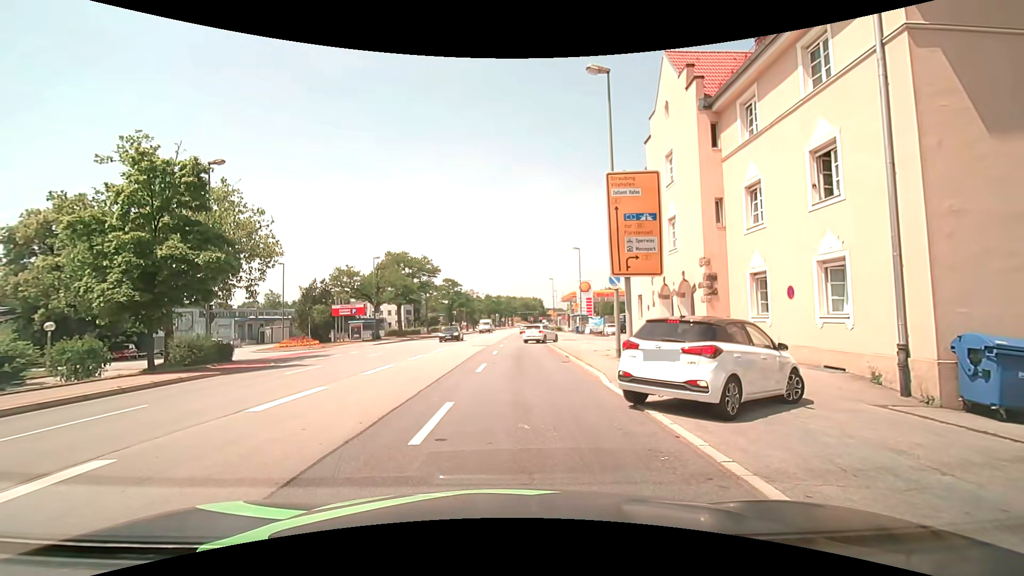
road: primary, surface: asphalt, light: Day
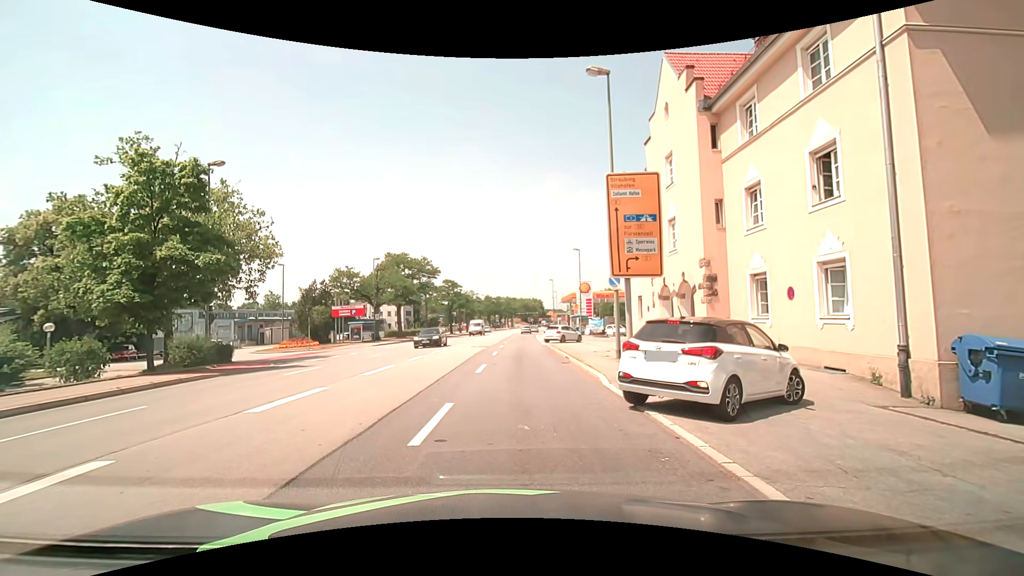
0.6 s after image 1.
(0.0, 0.0) m; 0°
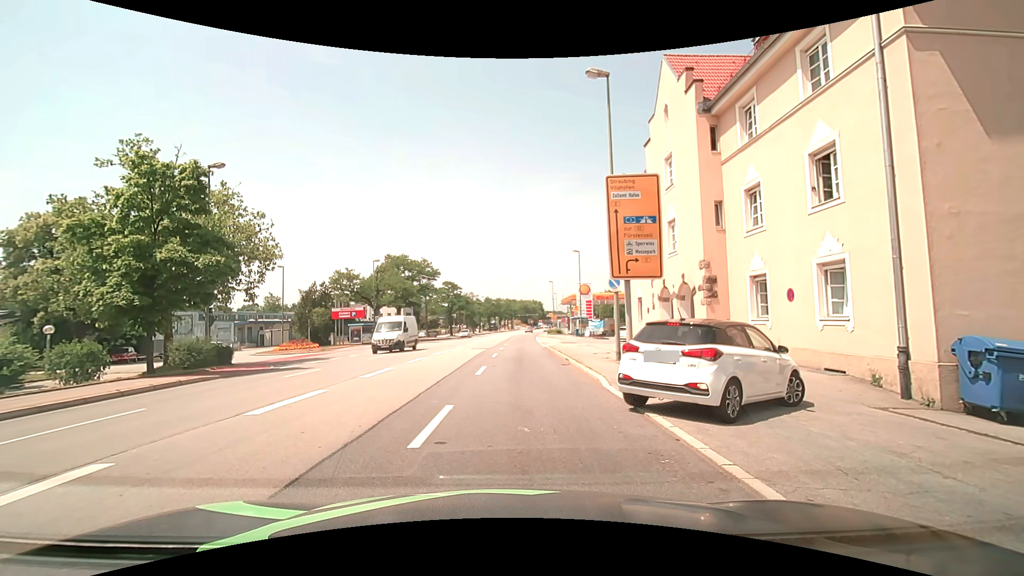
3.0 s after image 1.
(0.0, +0.1) m; 0°
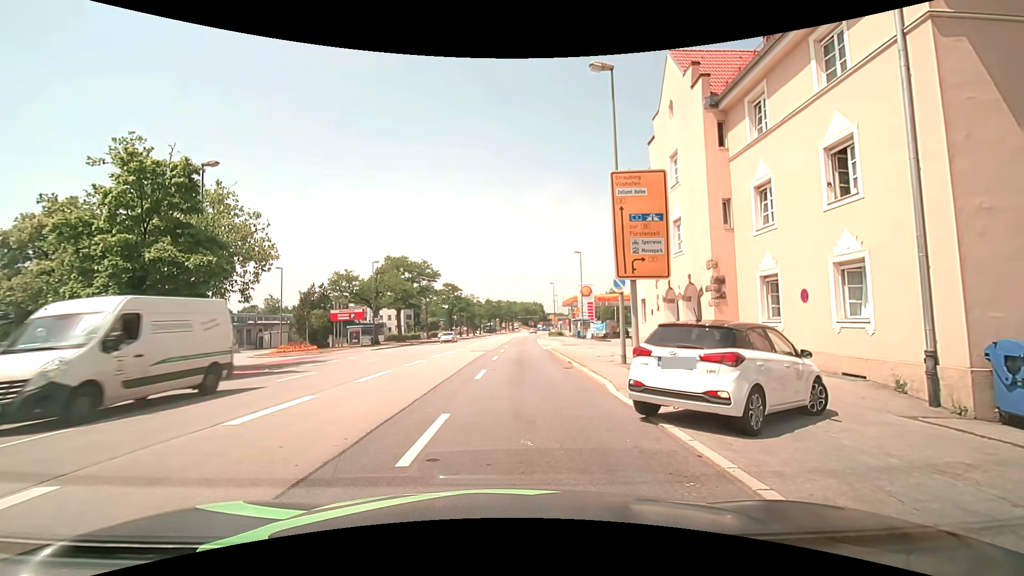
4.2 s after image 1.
(0.0, +0.7) m; 0°
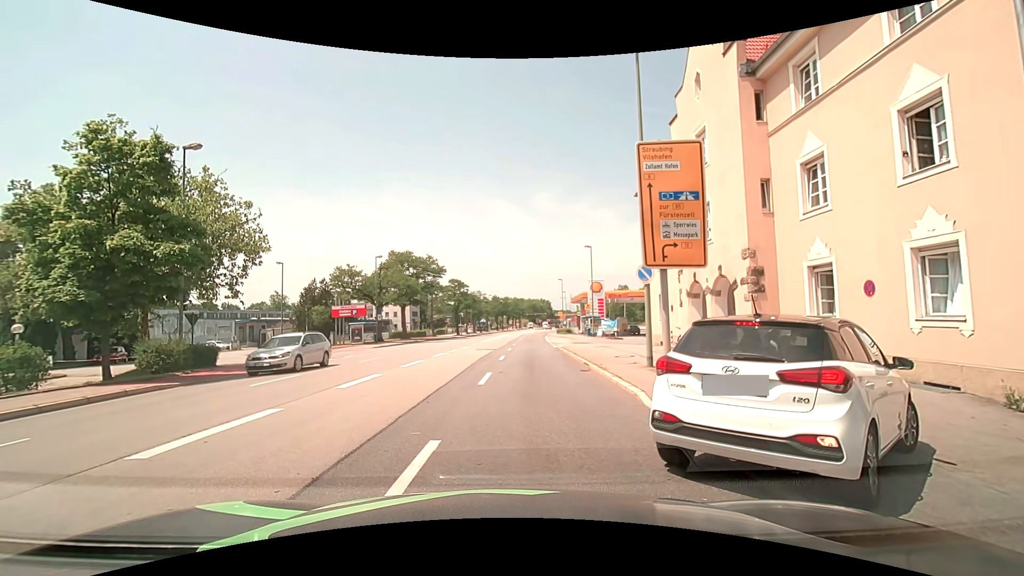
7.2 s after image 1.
(-0.1, +2.2) m; 0°
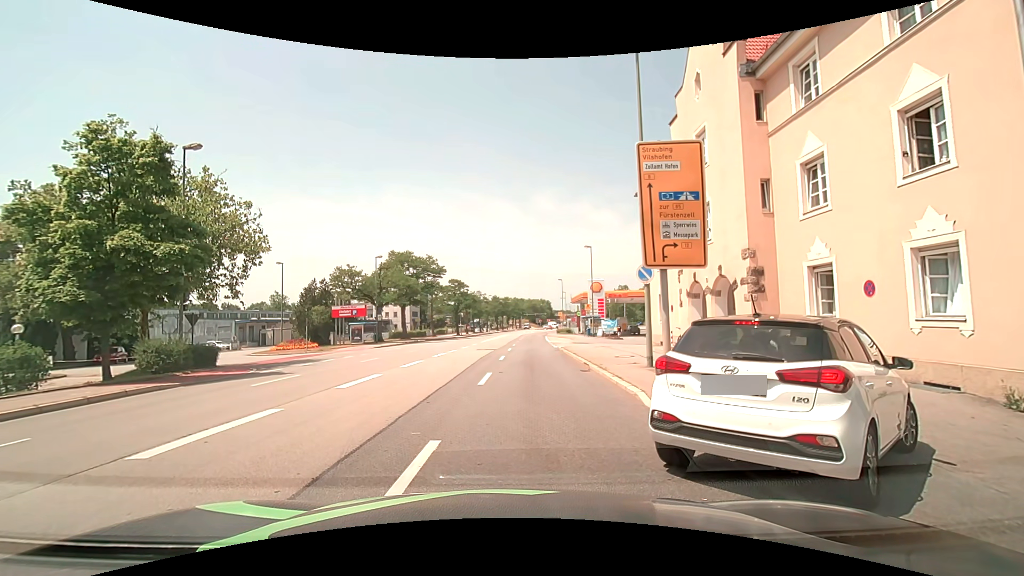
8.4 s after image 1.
(0.0, 0.0) m; 0°
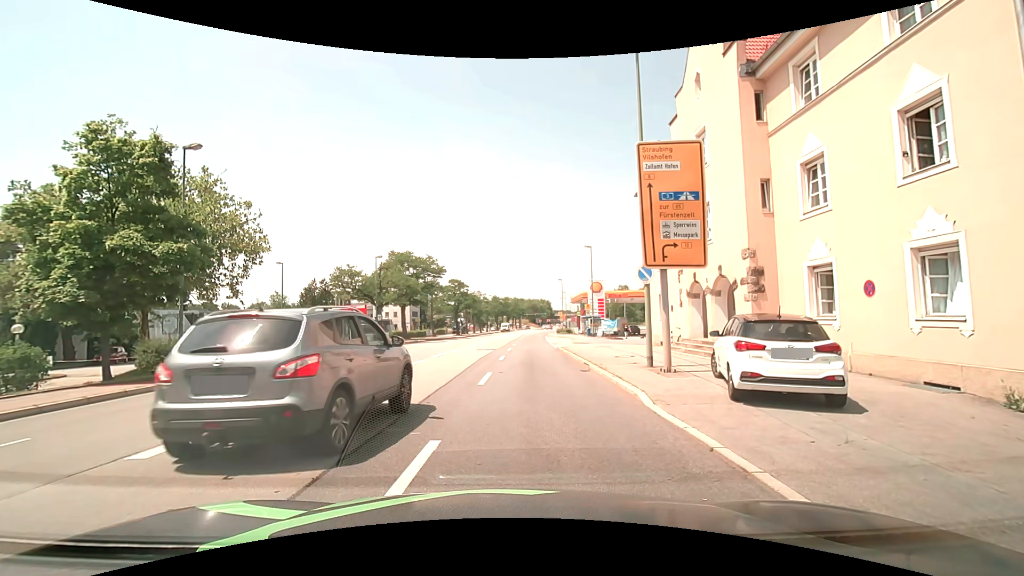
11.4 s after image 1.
(0.0, 0.0) m; 0°
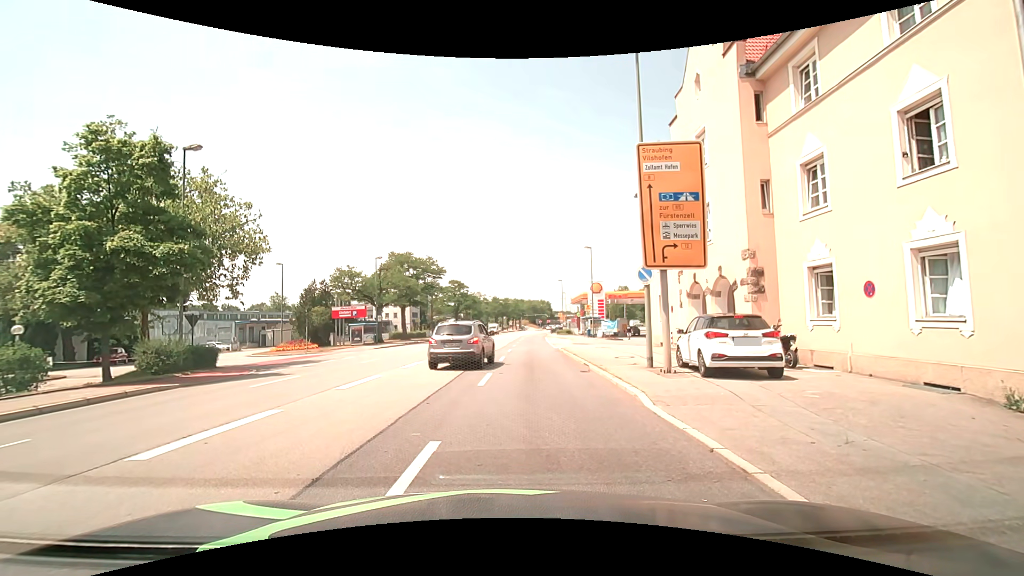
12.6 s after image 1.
(0.0, 0.0) m; 0°
(0, +10) (+1, +20) (+1, +30) (+1, +40) (+1, +50) (+1, +60) (+2, +70) (+2, +80) (+3, +90) (+4, +100) m
